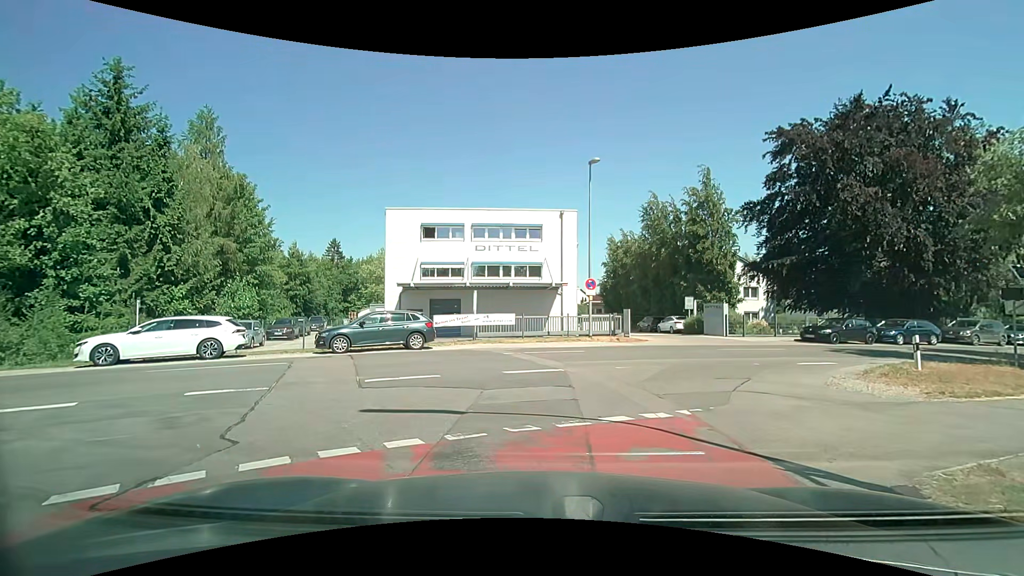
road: residential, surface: asphalt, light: Day
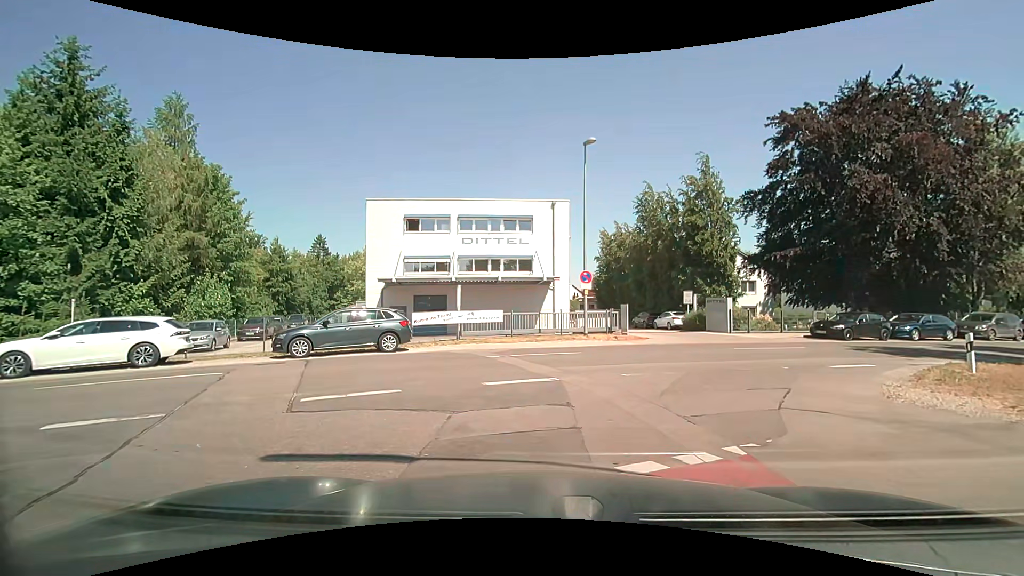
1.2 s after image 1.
(+0.1, +2.4) m; +2°
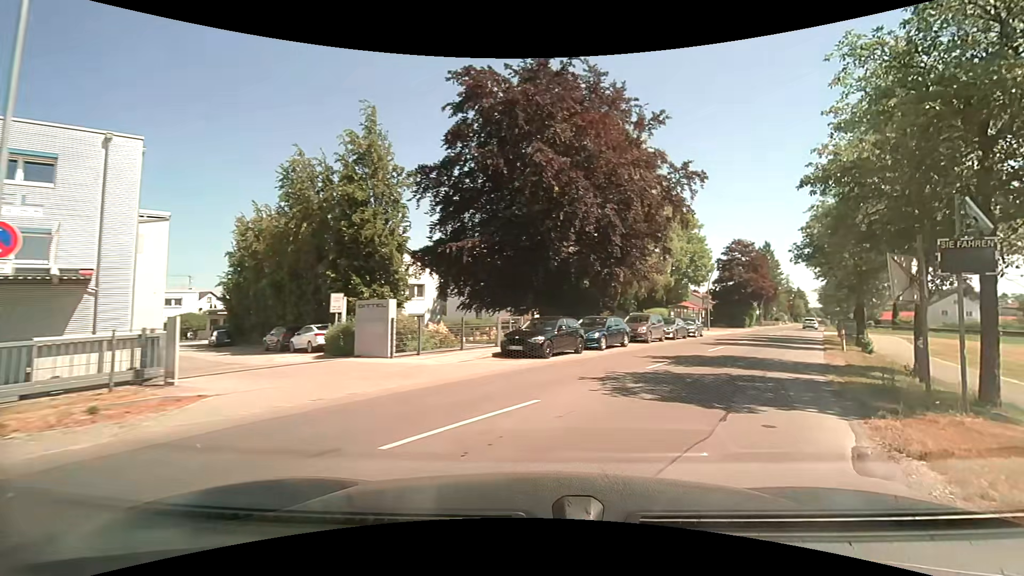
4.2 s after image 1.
(+3.5, +12.7) m; +35°
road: tertiary
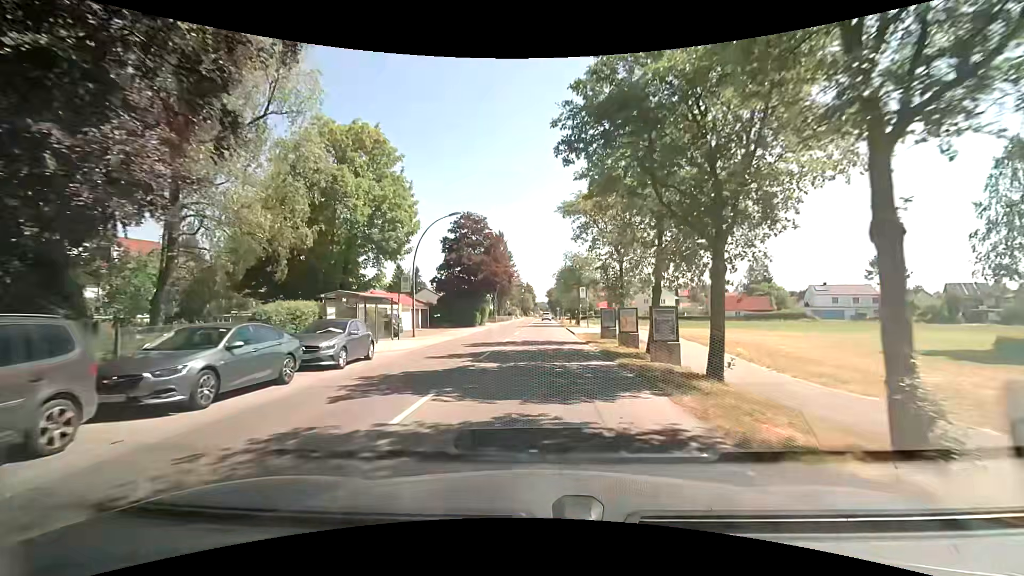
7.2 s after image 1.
(+9.6, +23.0) m; +30°
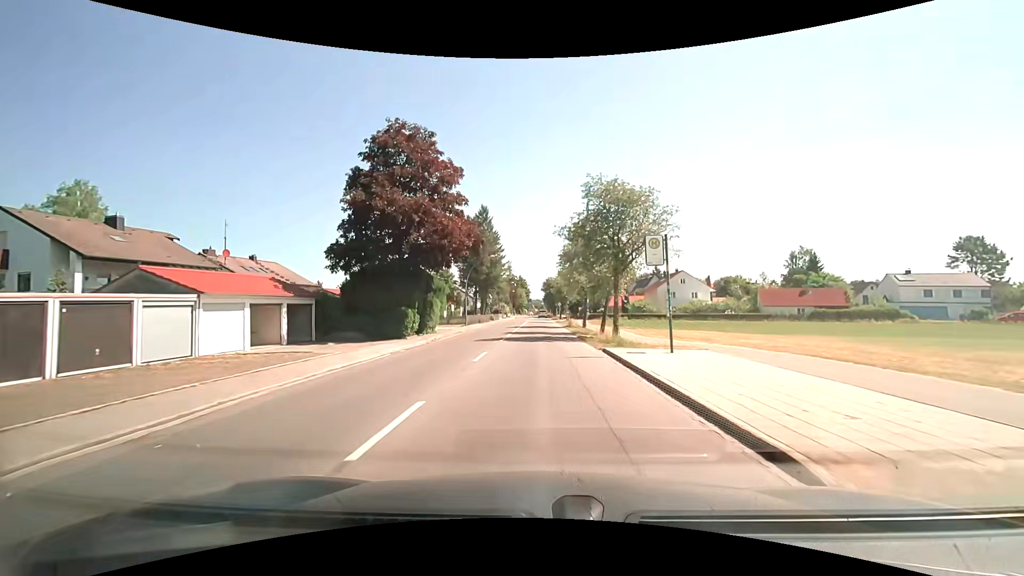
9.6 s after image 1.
(0.0, +28.5) m; 0°
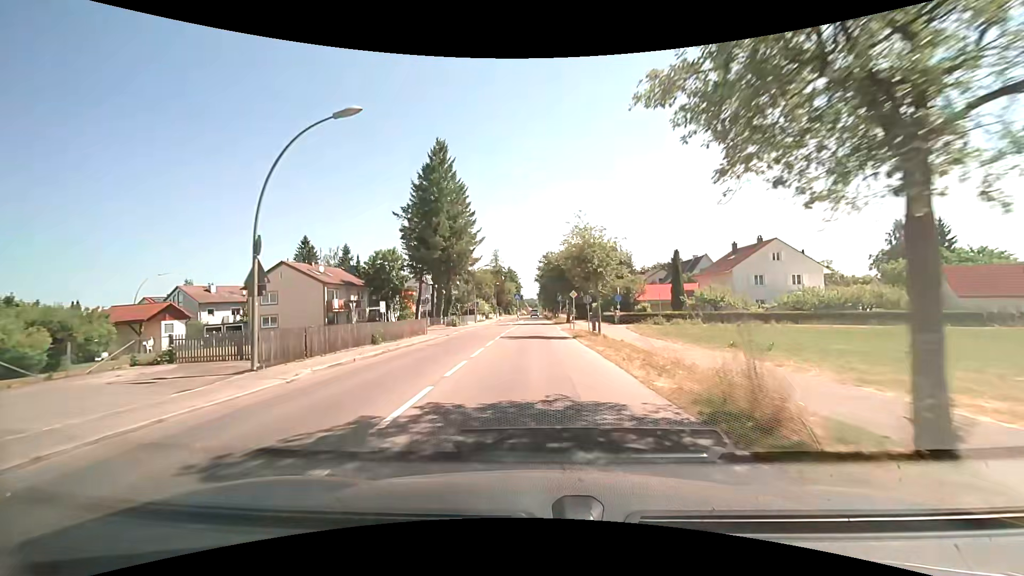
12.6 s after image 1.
(+0.1, +38.8) m; +1°
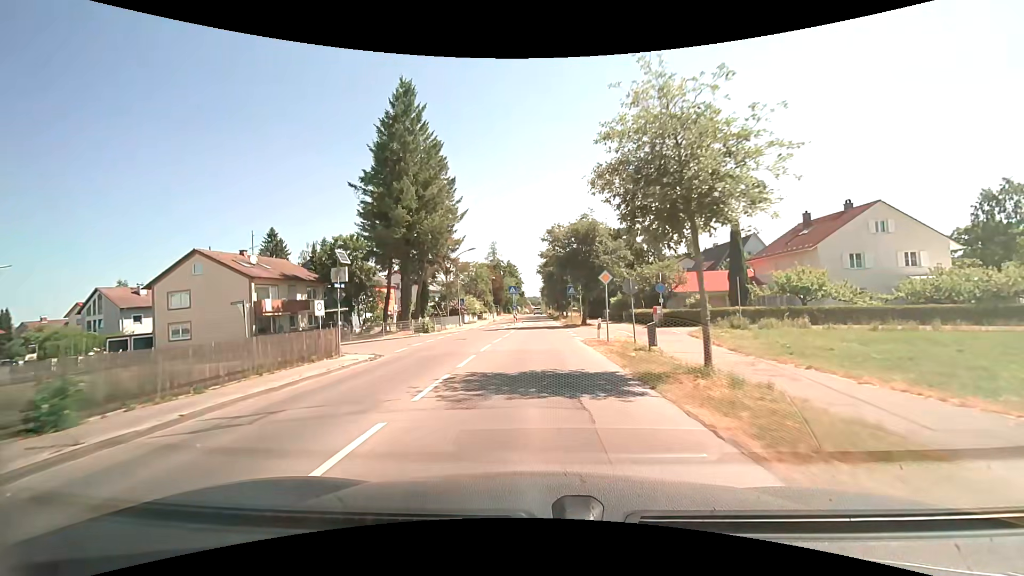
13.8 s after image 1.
(-0.1, +16.1) m; 0°
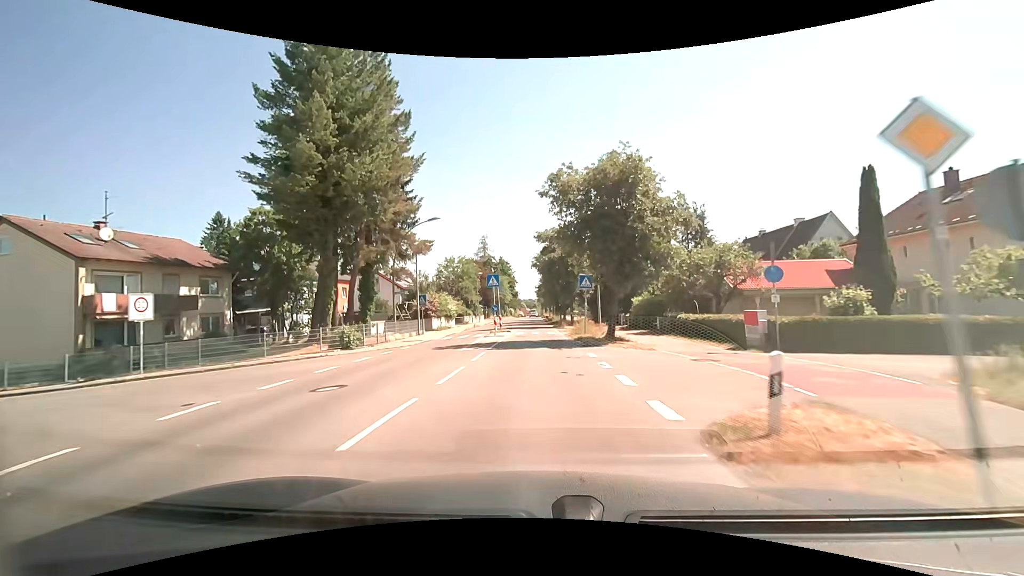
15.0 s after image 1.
(0.0, +16.4) m; 0°
(0, +10) (0, +20) (0, +30) (0, +40) (0, +50) (0, +60) (-1, +70) (-1, +80) (-1, +90) (-1, +100) m
